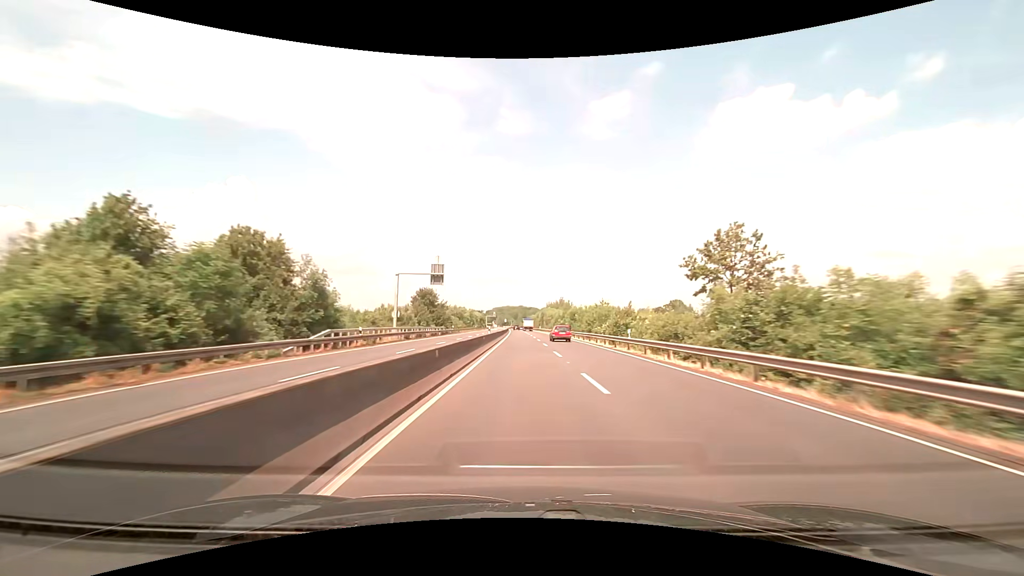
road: trunk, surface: asphalt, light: Day
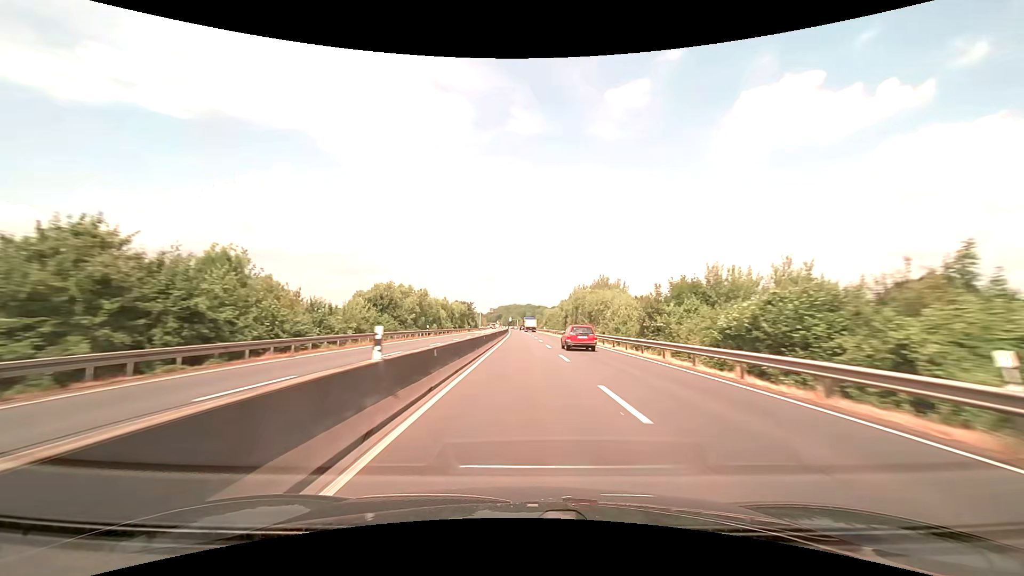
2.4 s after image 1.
(-0.5, +75.4) m; -1°
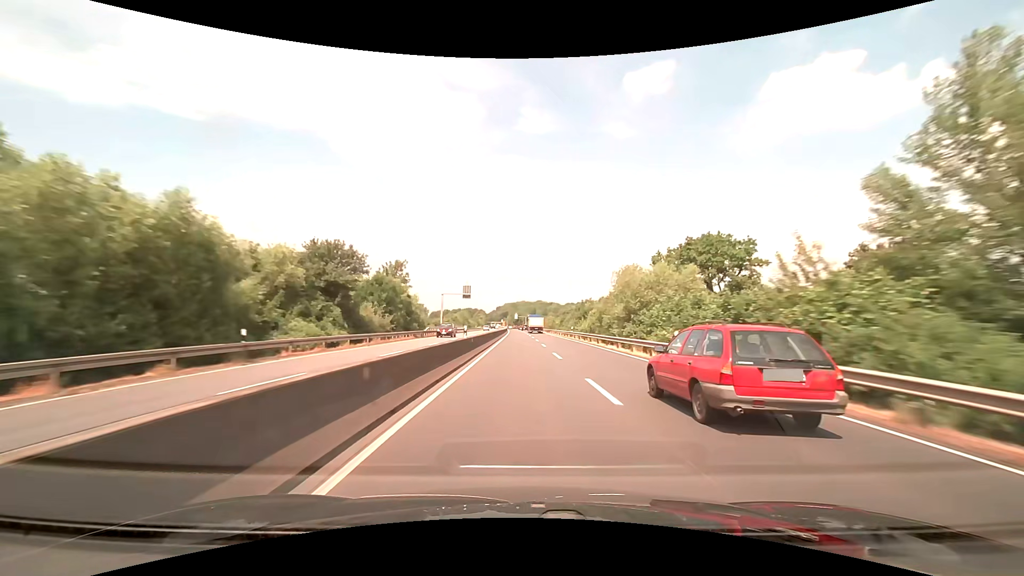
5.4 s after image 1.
(-0.9, +94.8) m; -1°
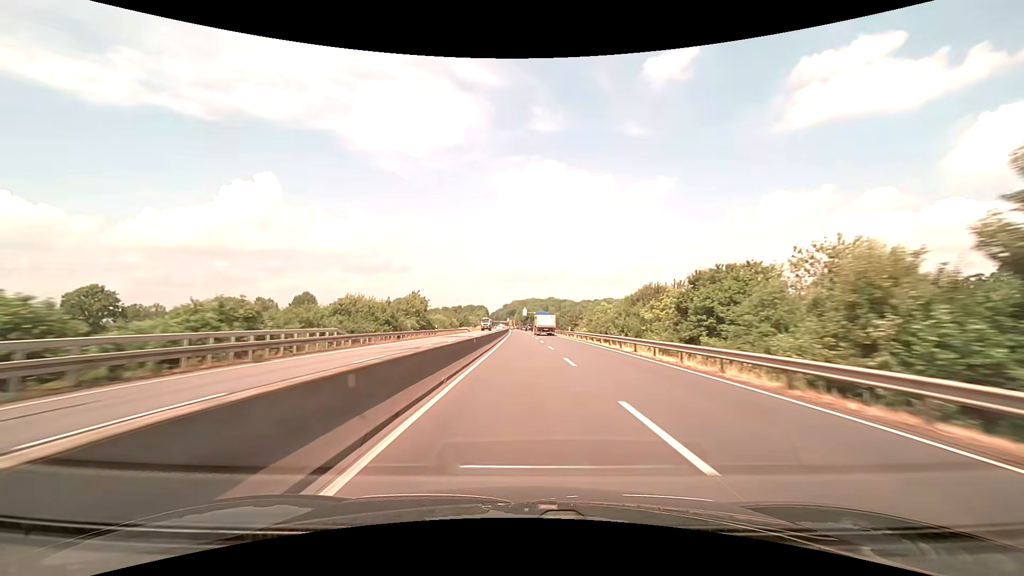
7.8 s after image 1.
(-0.8, +76.0) m; -1°
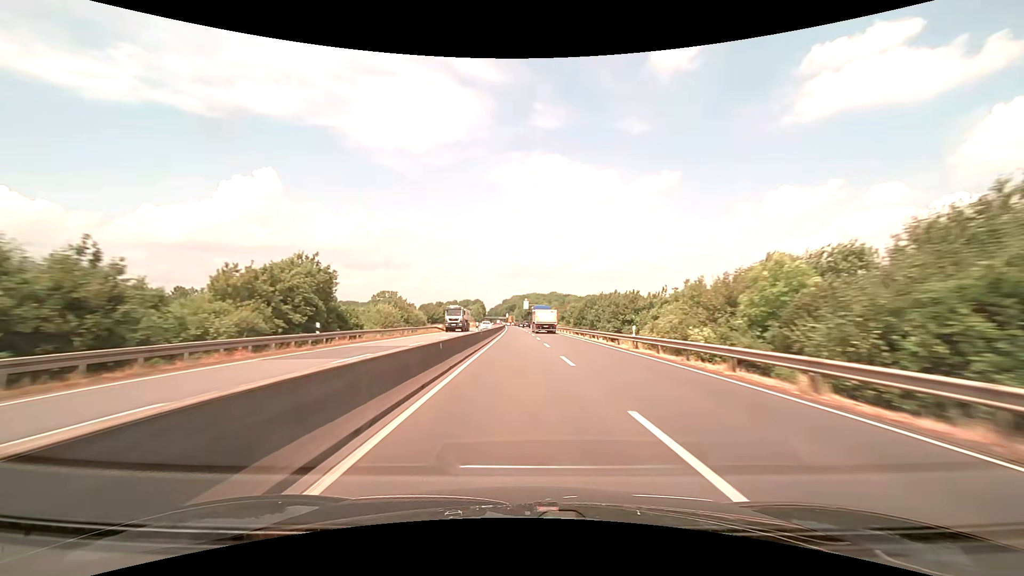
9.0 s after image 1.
(0.0, +37.3) m; 0°
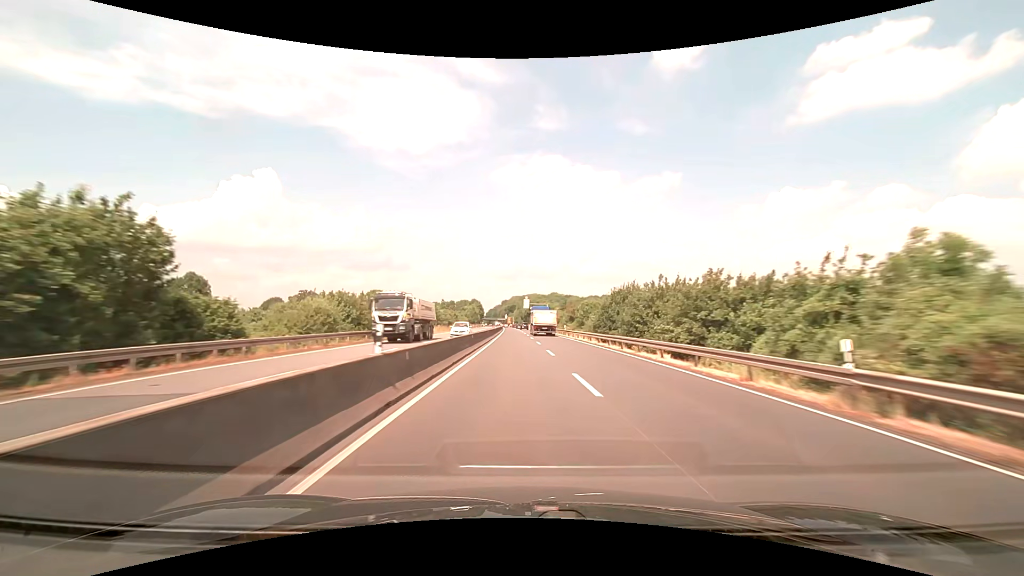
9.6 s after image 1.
(0.0, +18.0) m; 0°
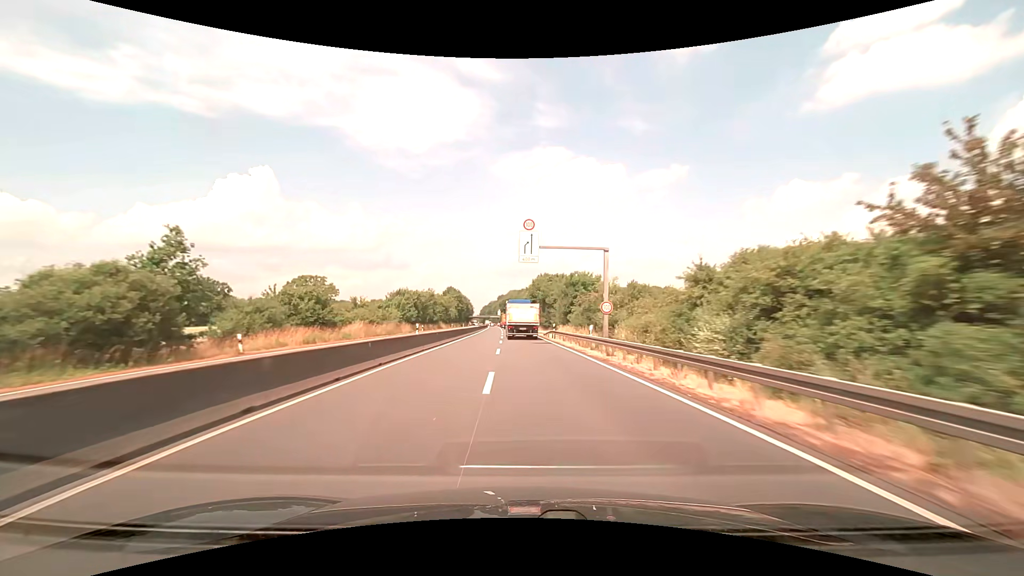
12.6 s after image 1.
(+0.5, +84.0) m; 0°
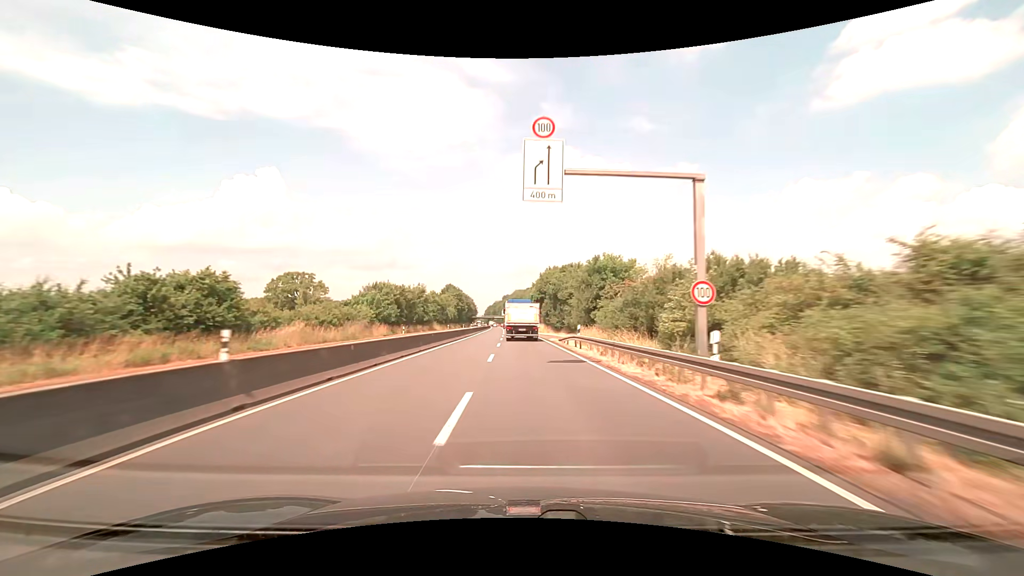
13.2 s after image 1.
(-0.1, +15.7) m; -1°
(0, +10) (0, +20) (0, +30) (-1, +40) (-1, +50) (-1, +60) (-1, +70) (-2, +80) (-2, +90) (-2, +100) m
